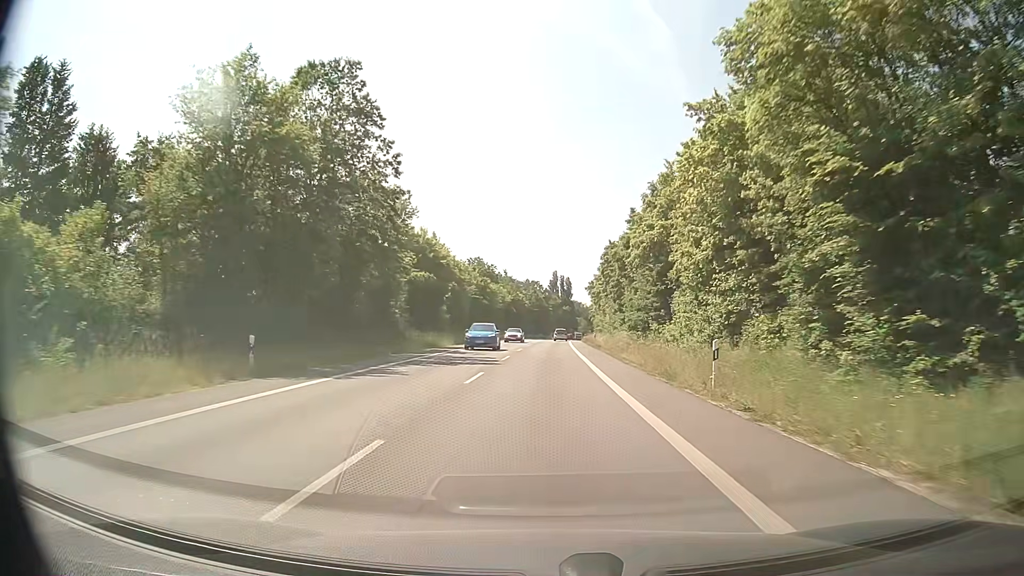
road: secondary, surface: asphalt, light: Day
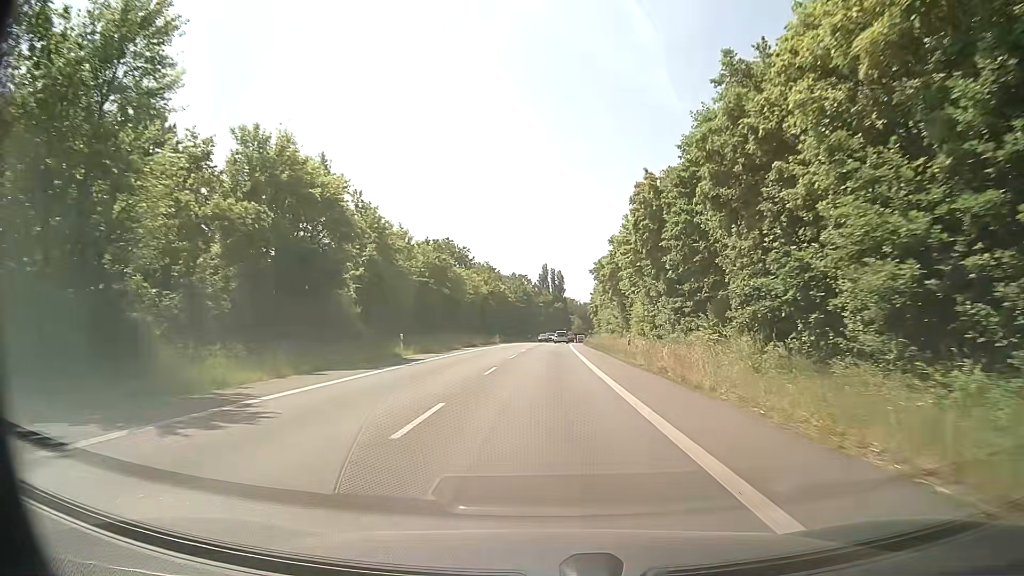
(0.0, +31.8) m; 0°
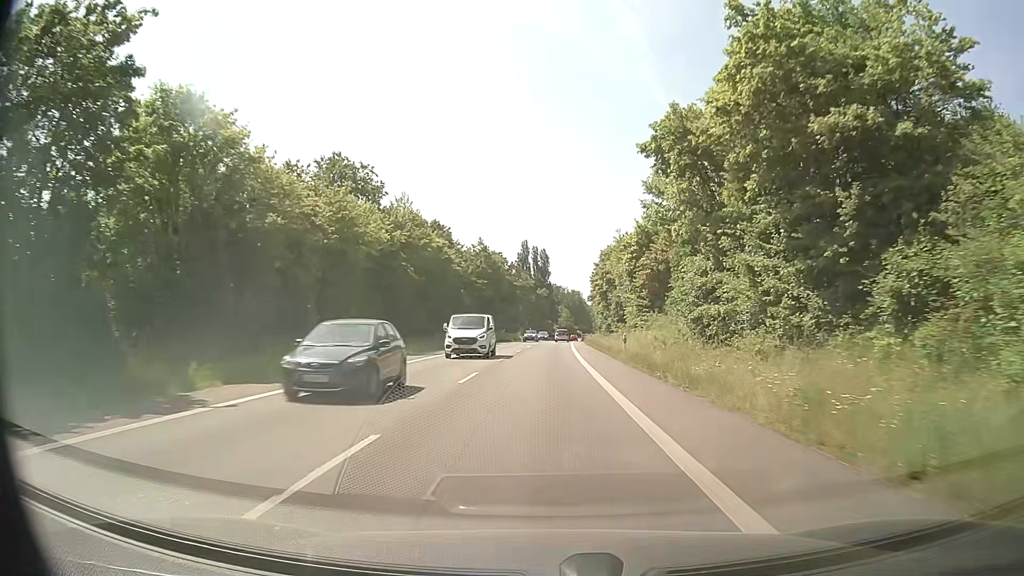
(+1.0, +51.7) m; +2°
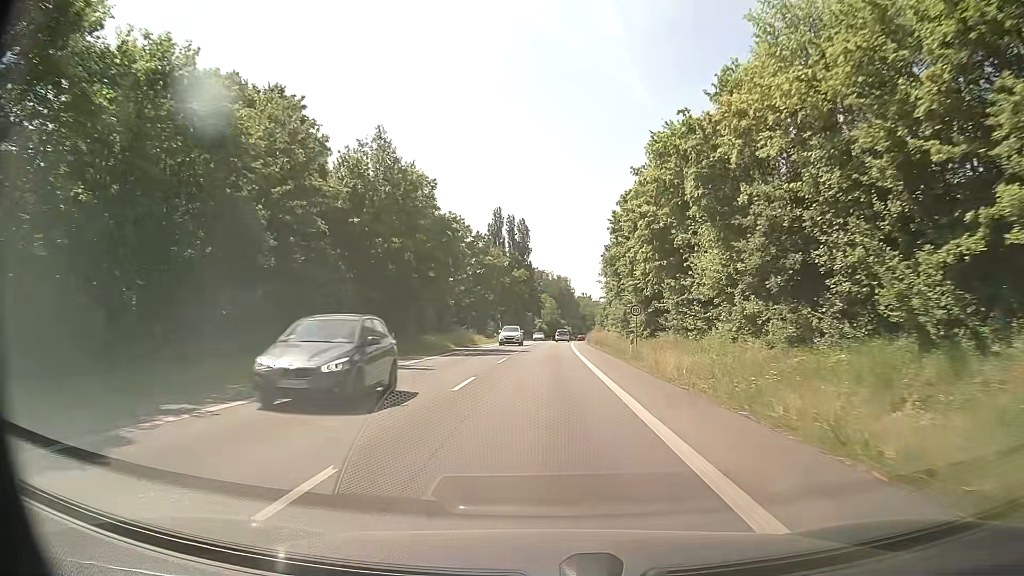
(+0.4, +49.9) m; +1°
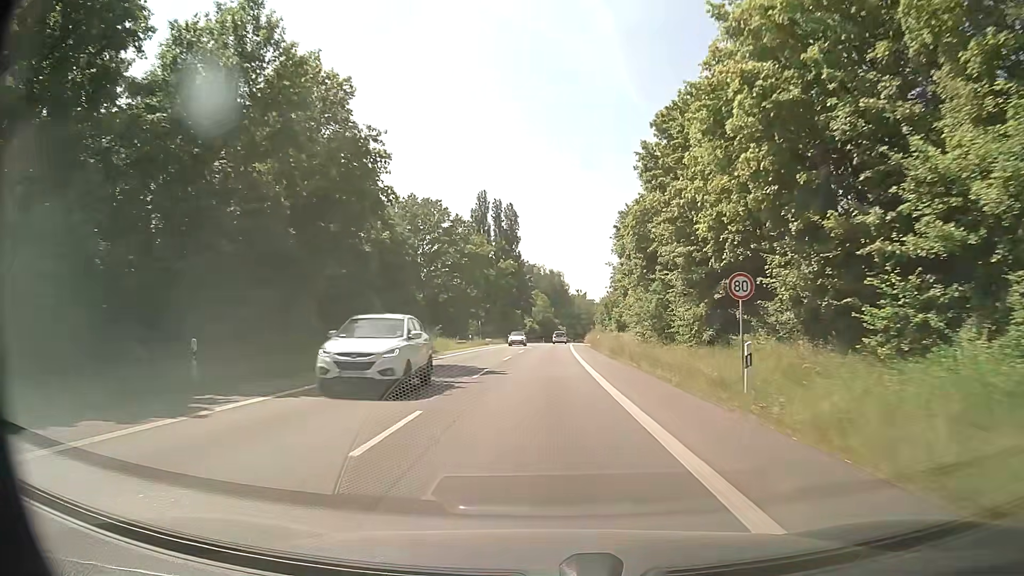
(+0.2, +19.5) m; +1°
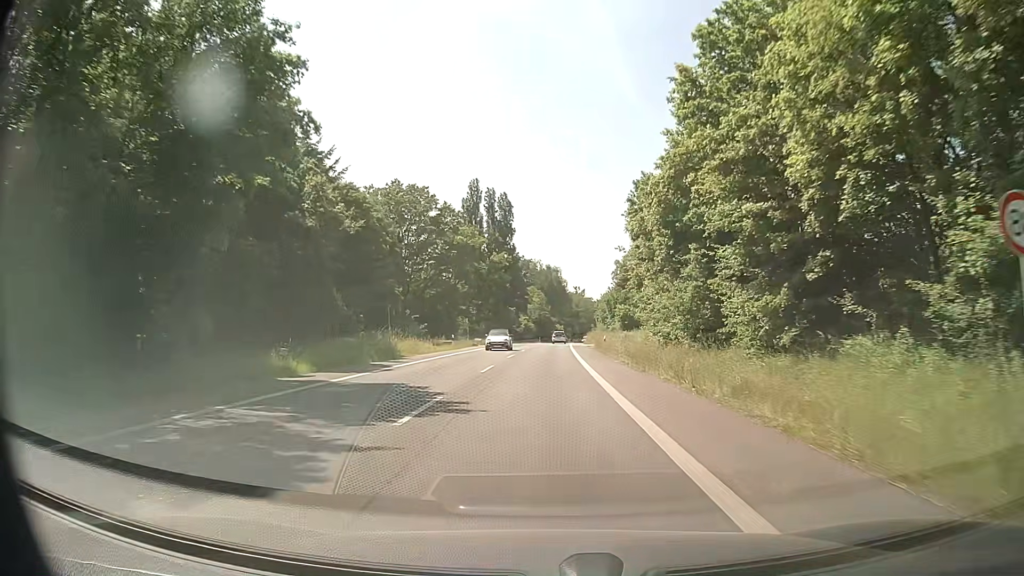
(0.0, +9.7) m; 0°
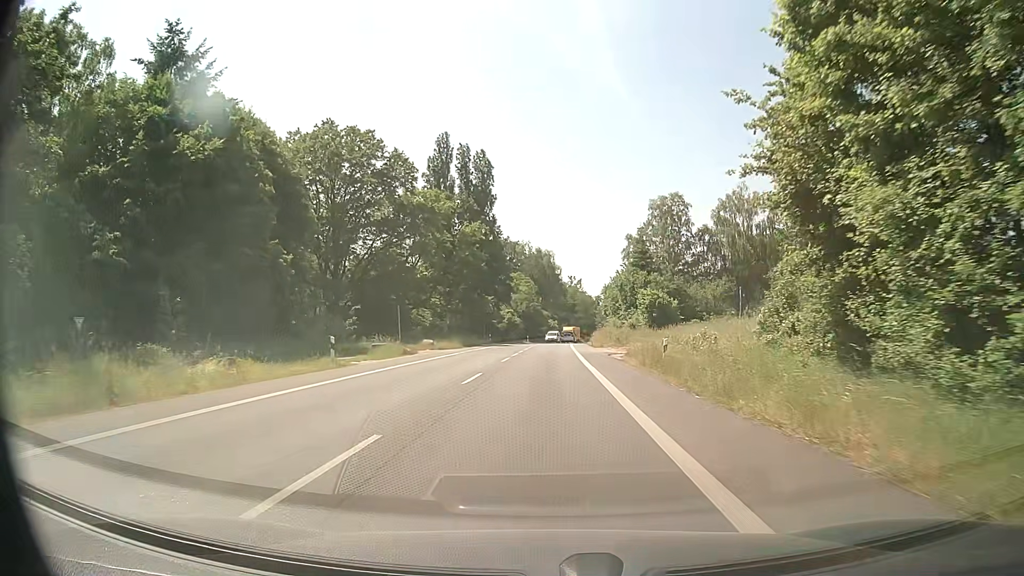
(+0.3, +28.9) m; +1°
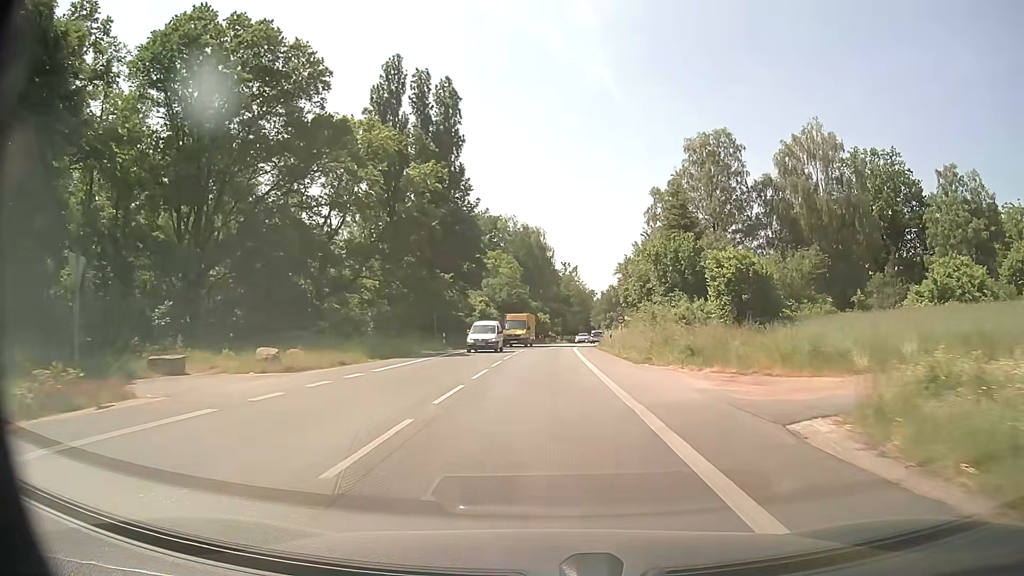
(+0.2, +28.9) m; +1°
(0, +10) (0, +20) (0, +30) (0, +40) (+1, +50) (+2, +60) (+3, +70) (+5, +80) (+7, +89) (+9, +99) m
